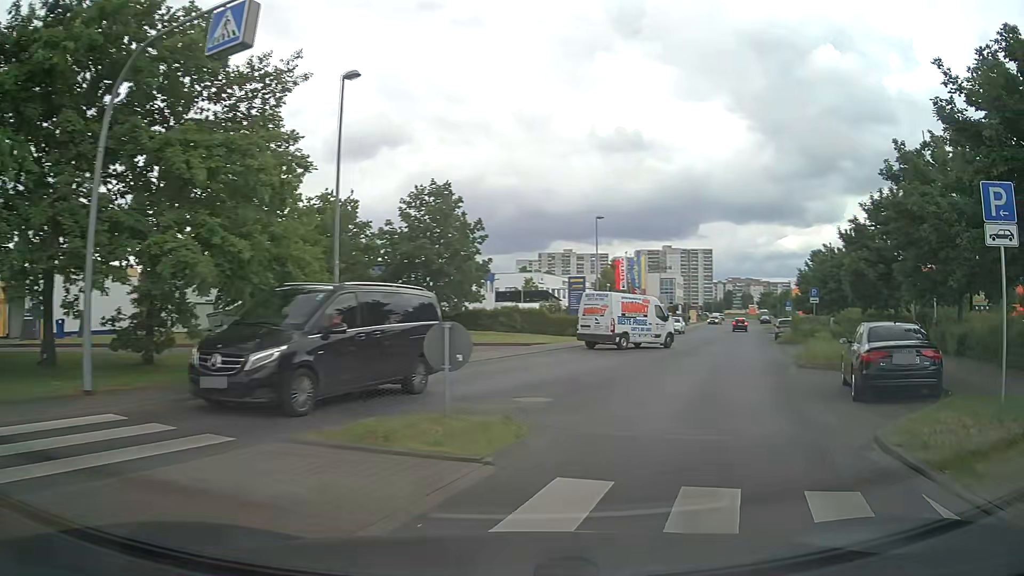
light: Day
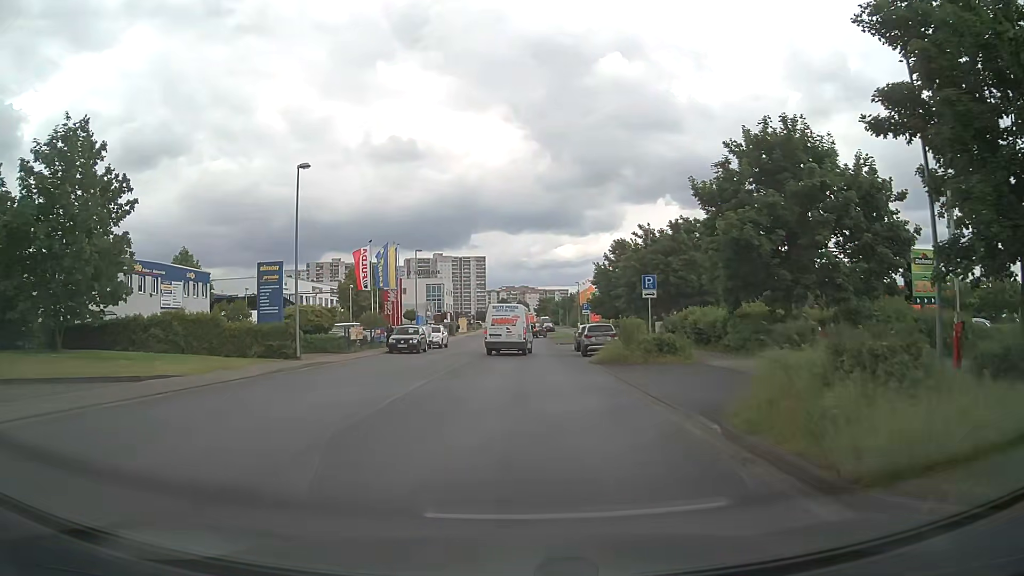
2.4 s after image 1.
(+4.1, +16.0) m; +19°
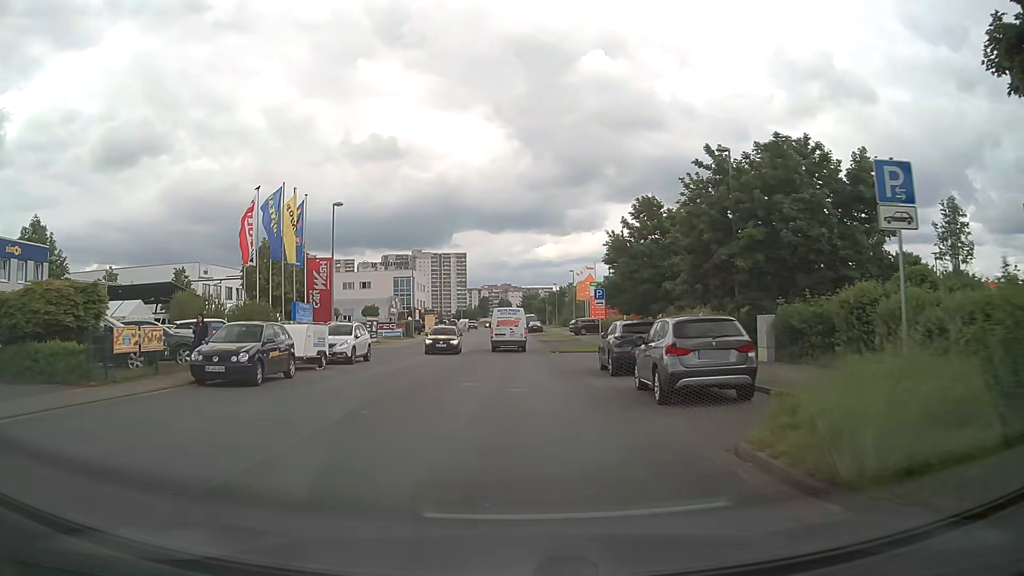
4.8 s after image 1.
(+0.5, +20.7) m; +2°
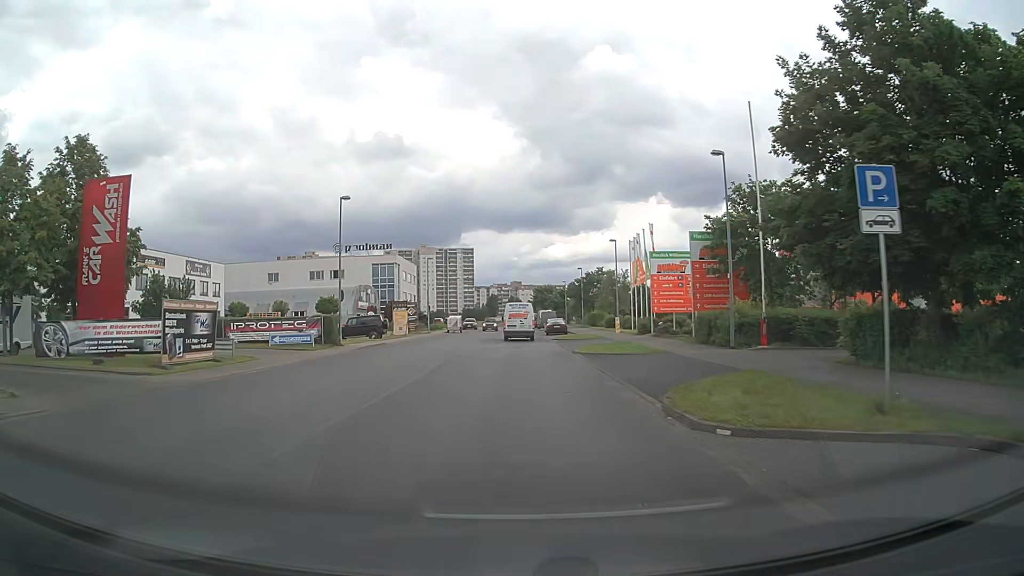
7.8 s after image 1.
(0.0, +29.2) m; 0°
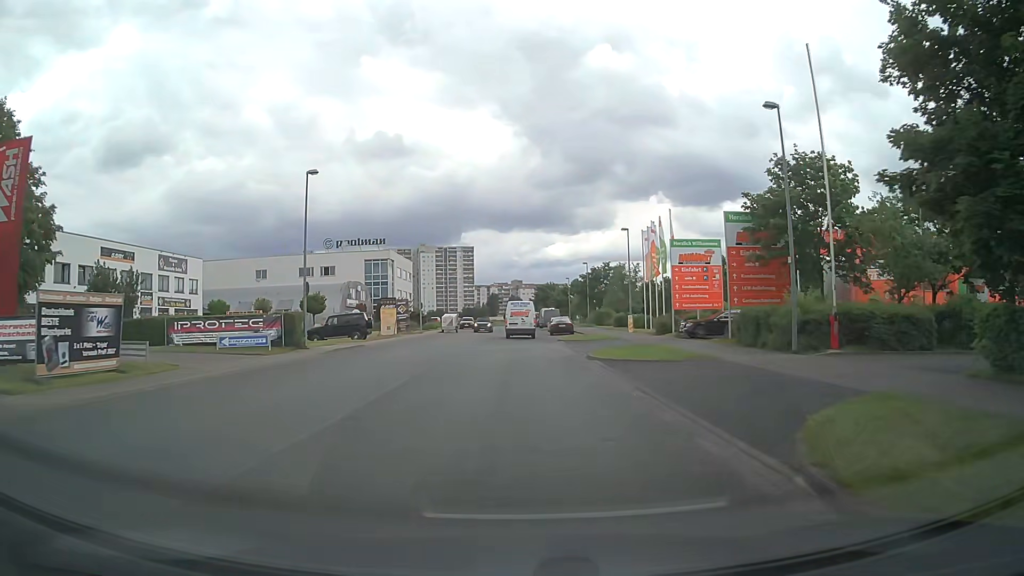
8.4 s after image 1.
(0.0, +5.9) m; -1°
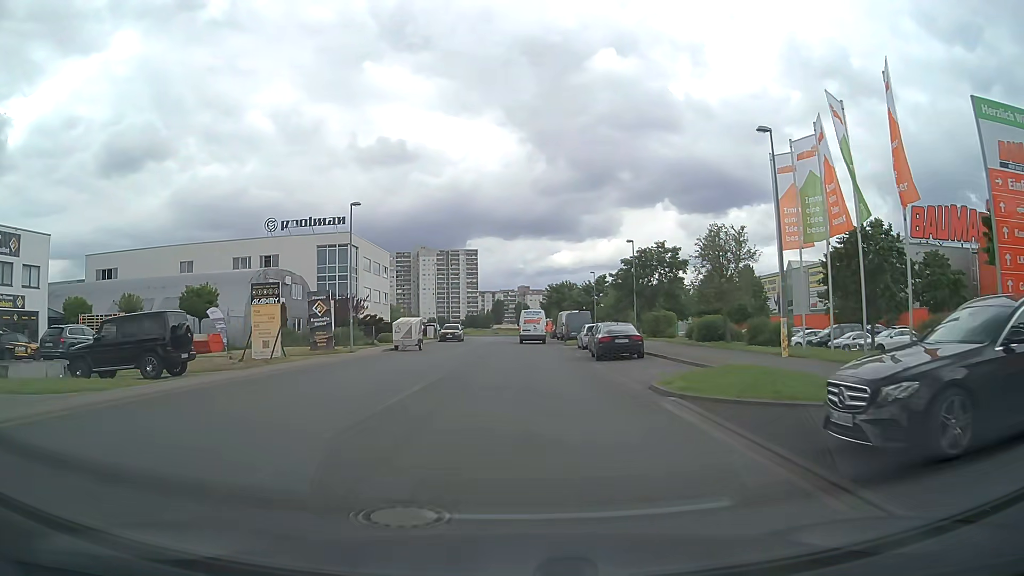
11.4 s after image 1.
(0.0, +27.8) m; 0°
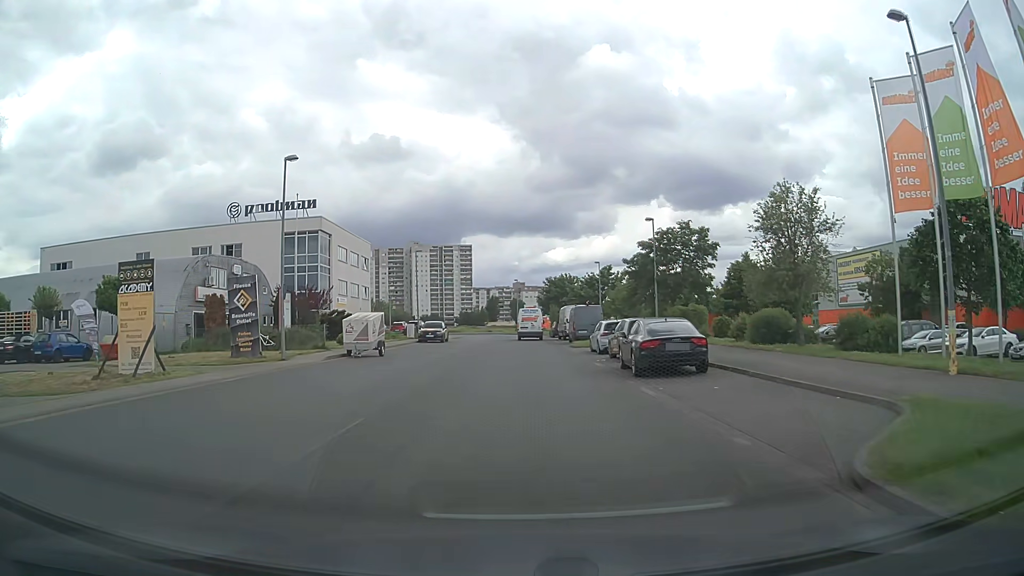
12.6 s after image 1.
(0.0, +9.5) m; 0°
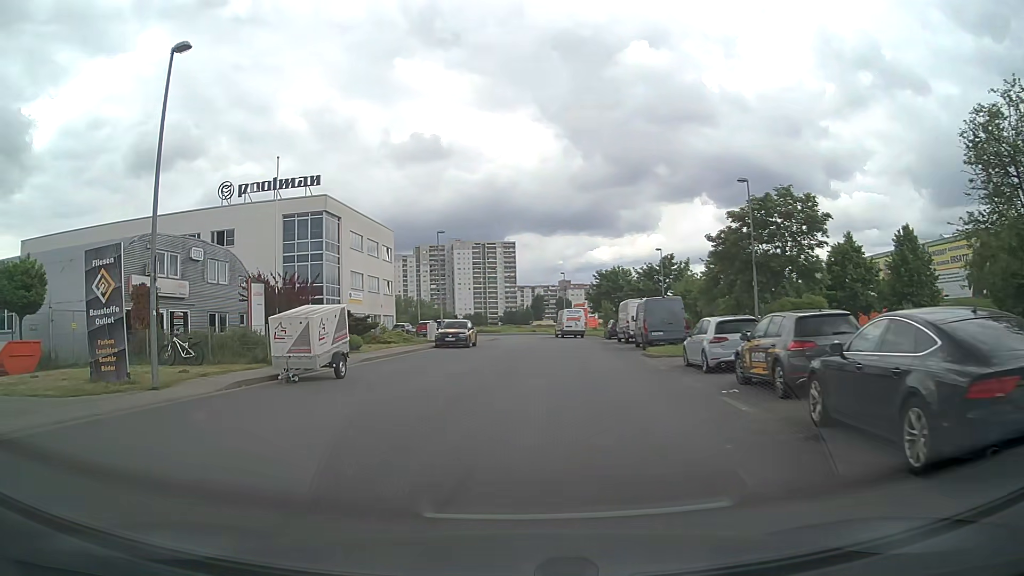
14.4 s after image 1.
(0.0, +11.3) m; -3°
